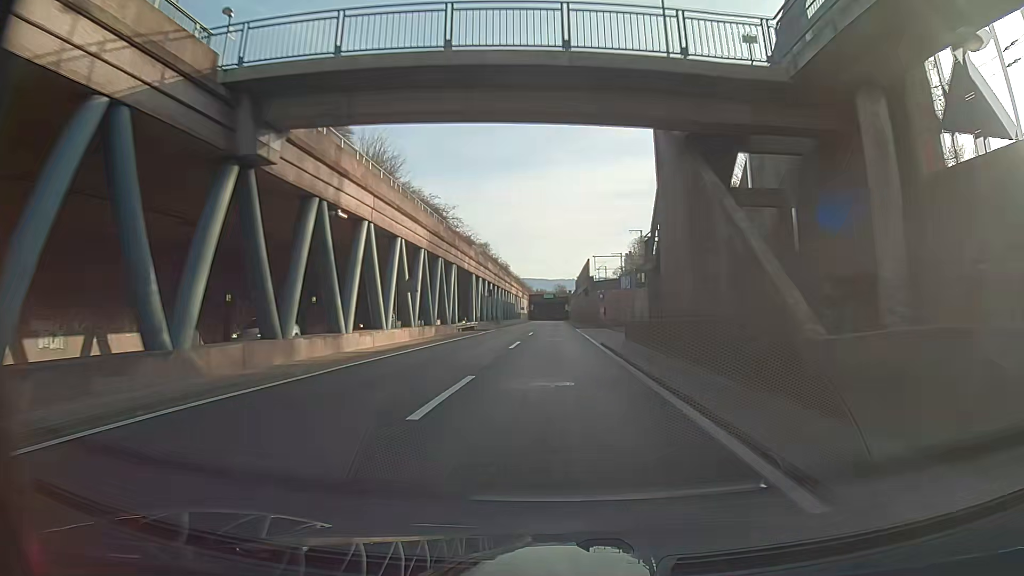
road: trunk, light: Day
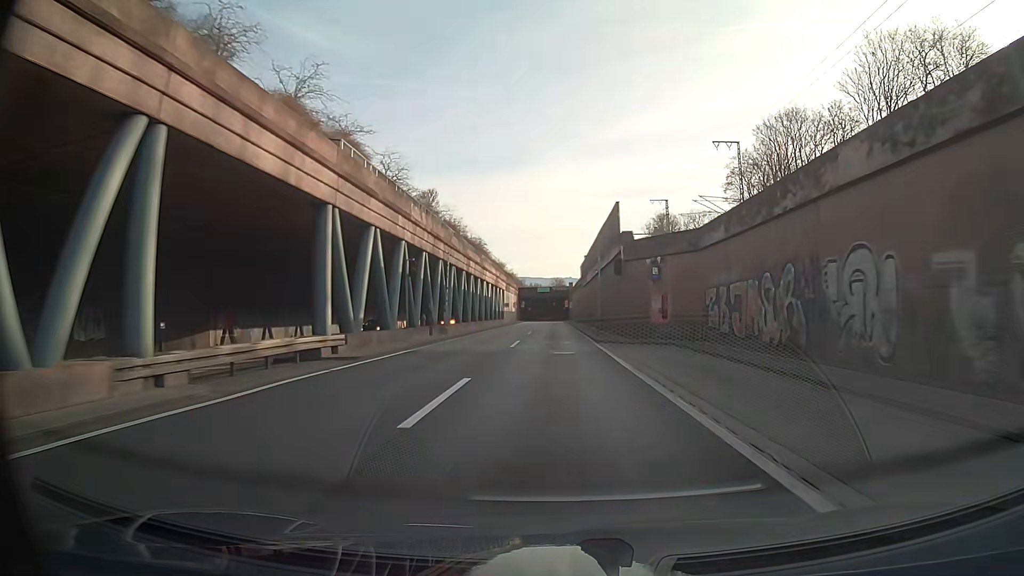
(0.0, +36.7) m; 0°
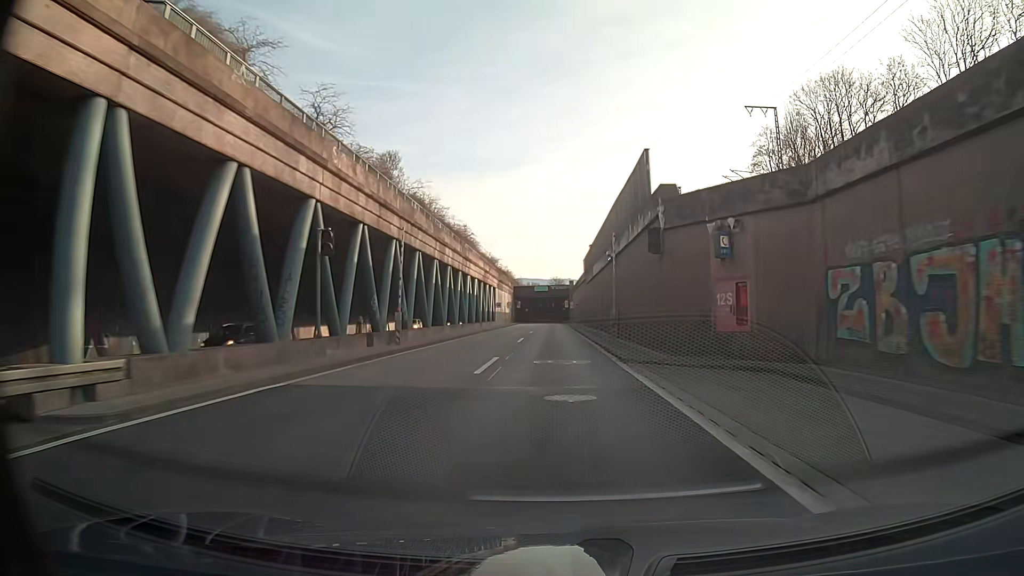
(0.0, +12.2) m; 0°
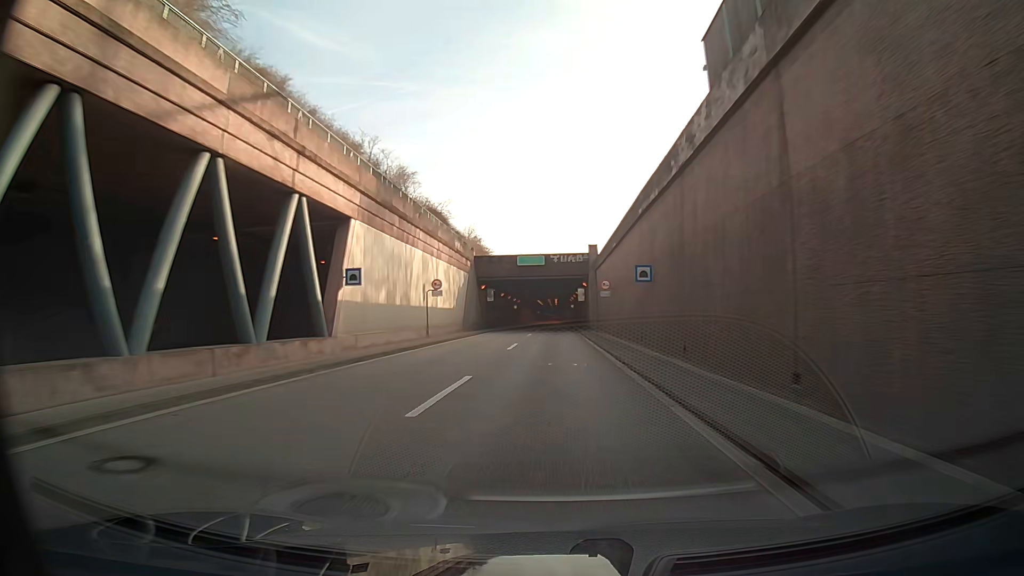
(-0.1, +61.0) m; 0°
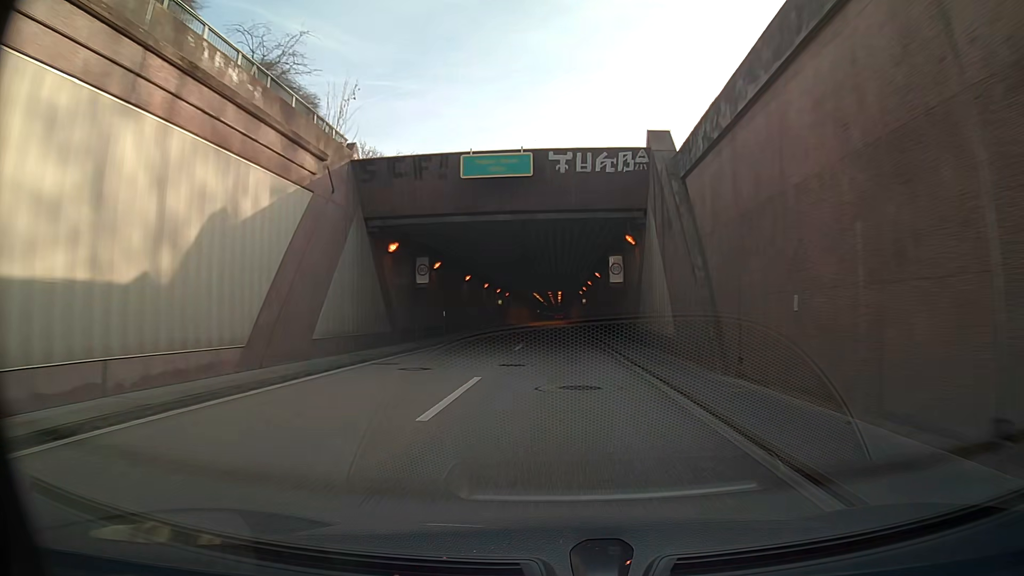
(0.0, +36.6) m; 0°
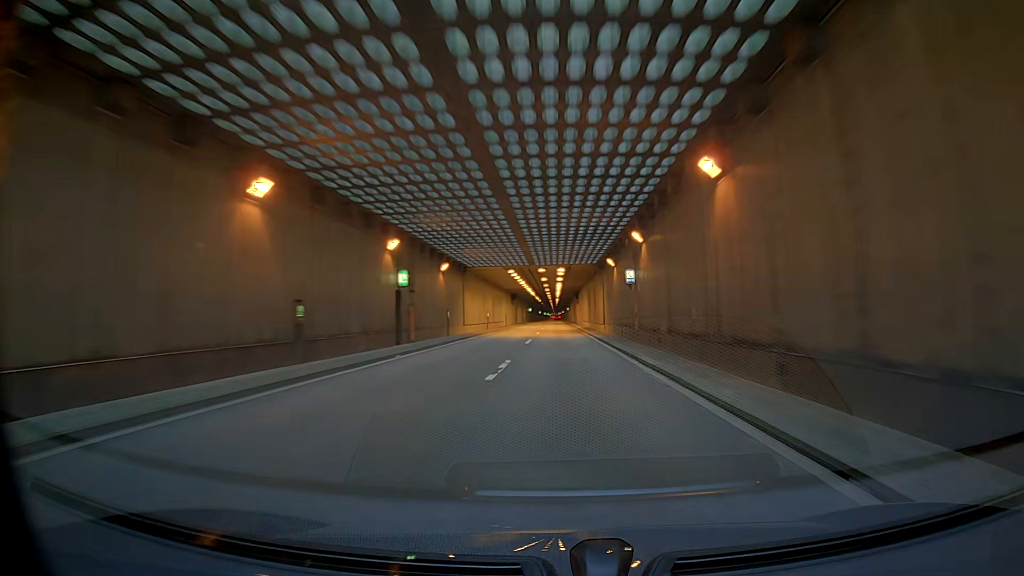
(+0.3, +48.7) m; 0°
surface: asphalt
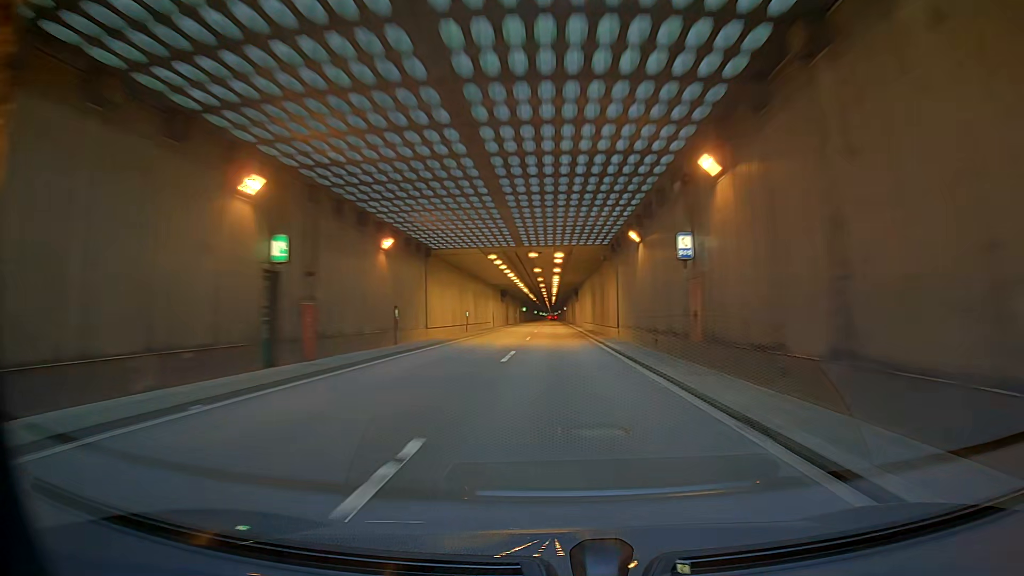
(-0.1, +12.2) m; -1°
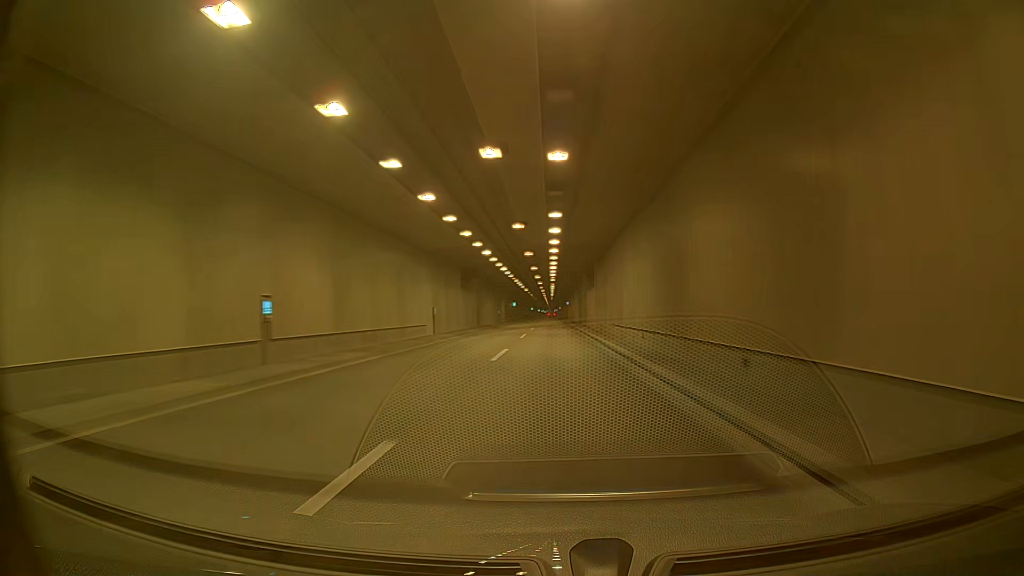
(-1.2, +36.5) m; -4°
